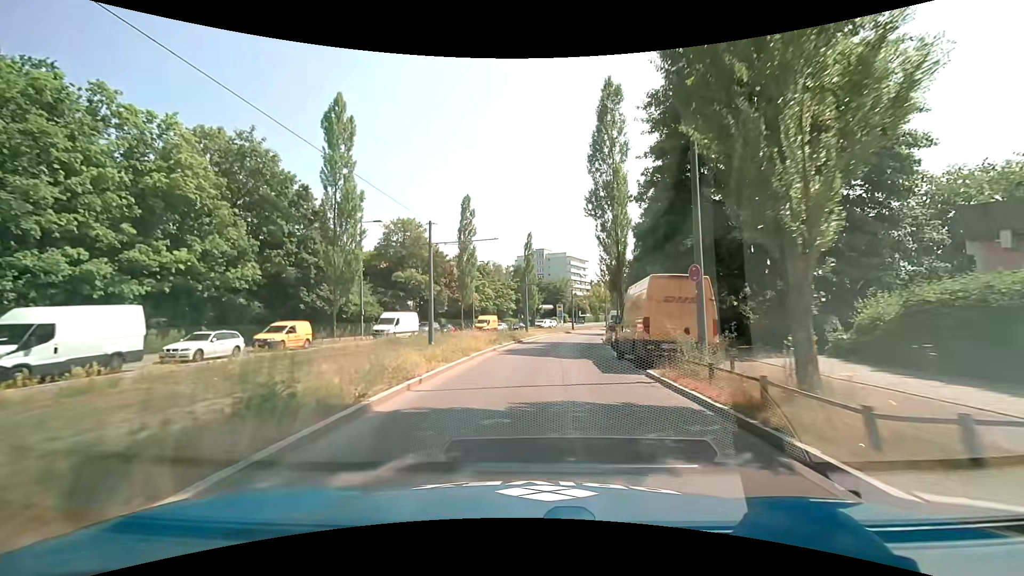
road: secondary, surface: asphalt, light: Day
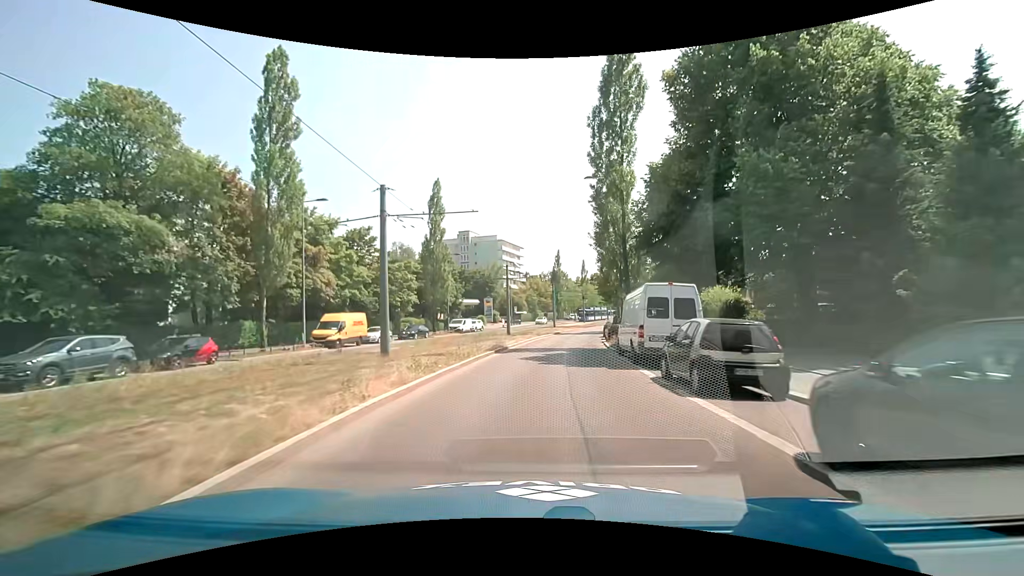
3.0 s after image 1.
(+2.7, +36.7) m; +8°
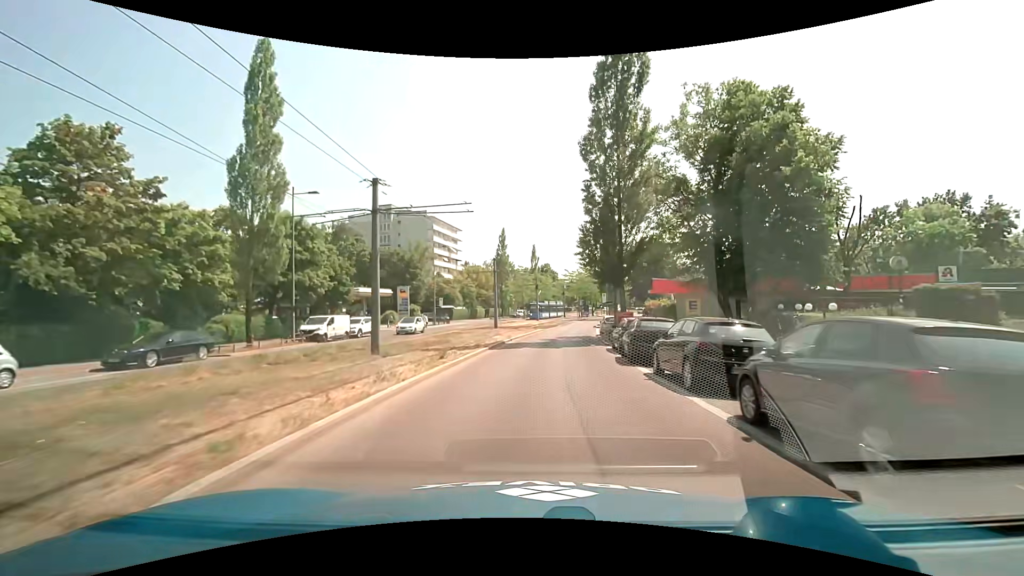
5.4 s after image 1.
(+1.8, +29.5) m; +6°
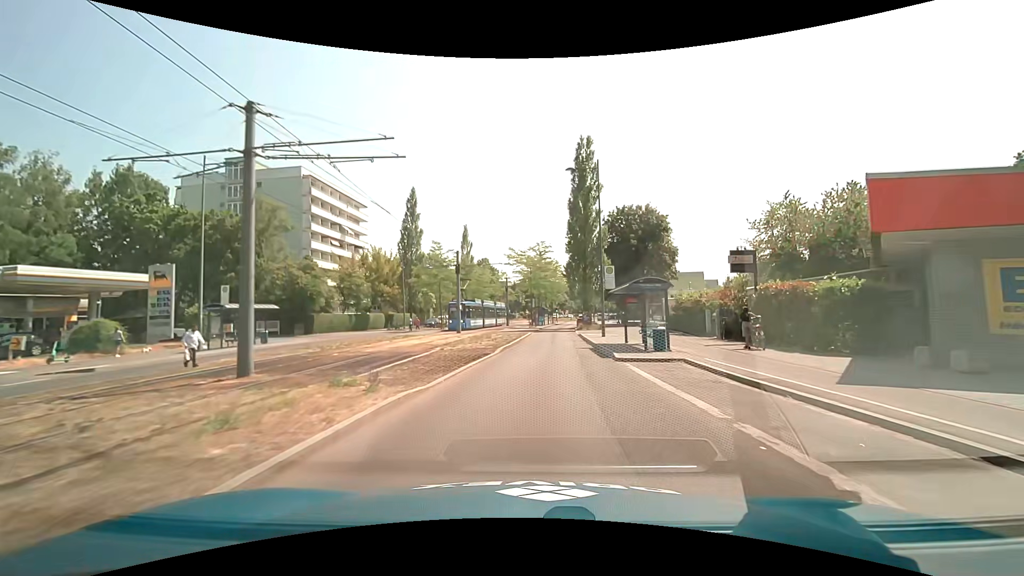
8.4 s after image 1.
(+2.3, +36.6) m; +7°
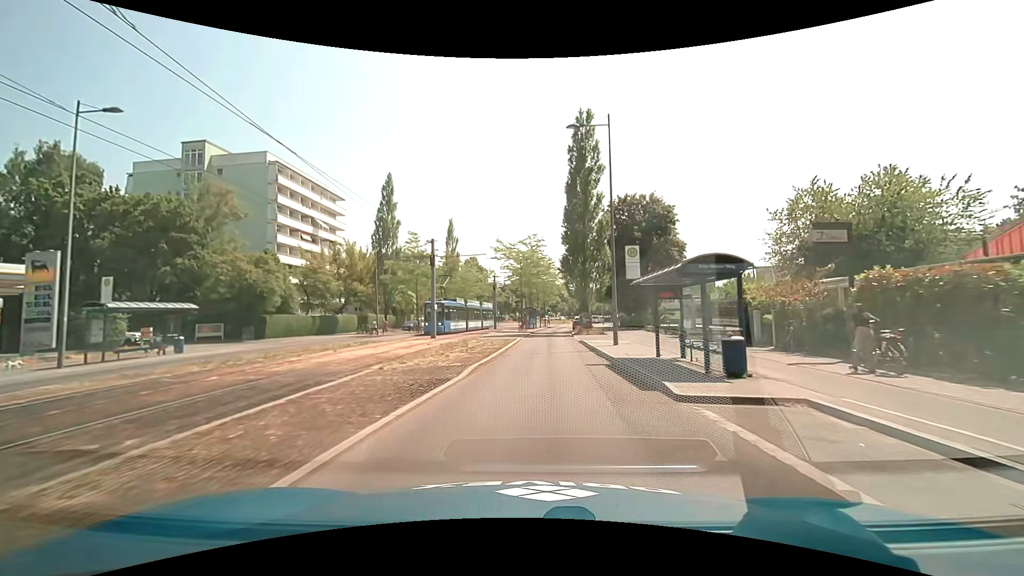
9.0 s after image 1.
(+0.1, +7.3) m; +1°
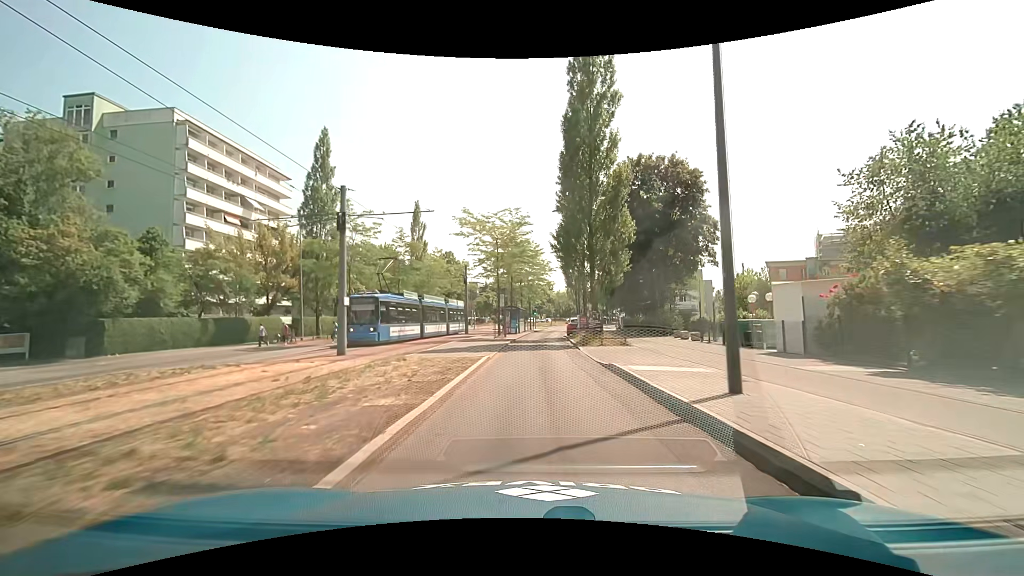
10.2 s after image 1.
(+0.4, +14.5) m; +2°
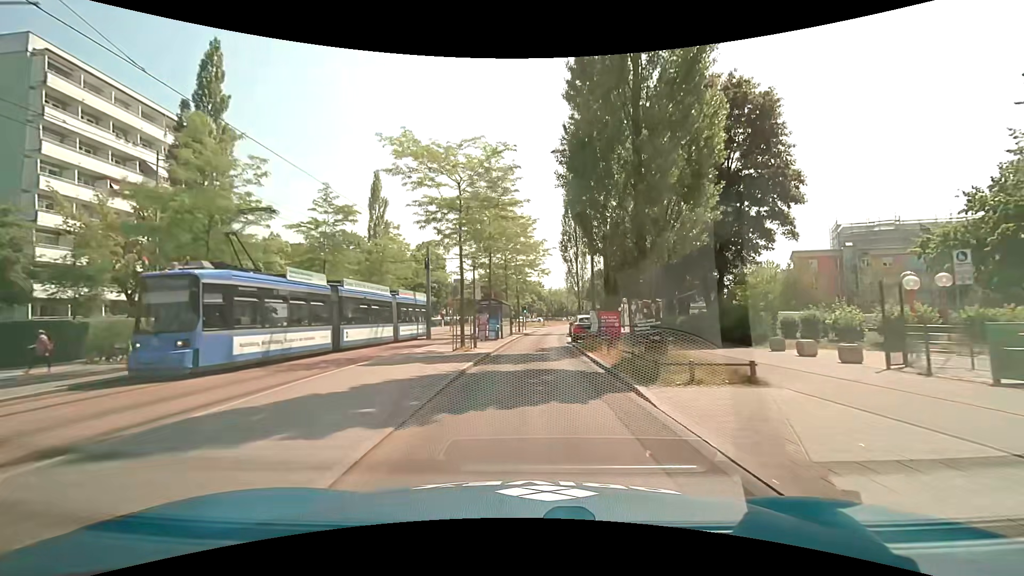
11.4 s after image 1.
(+0.2, +14.5) m; +1°
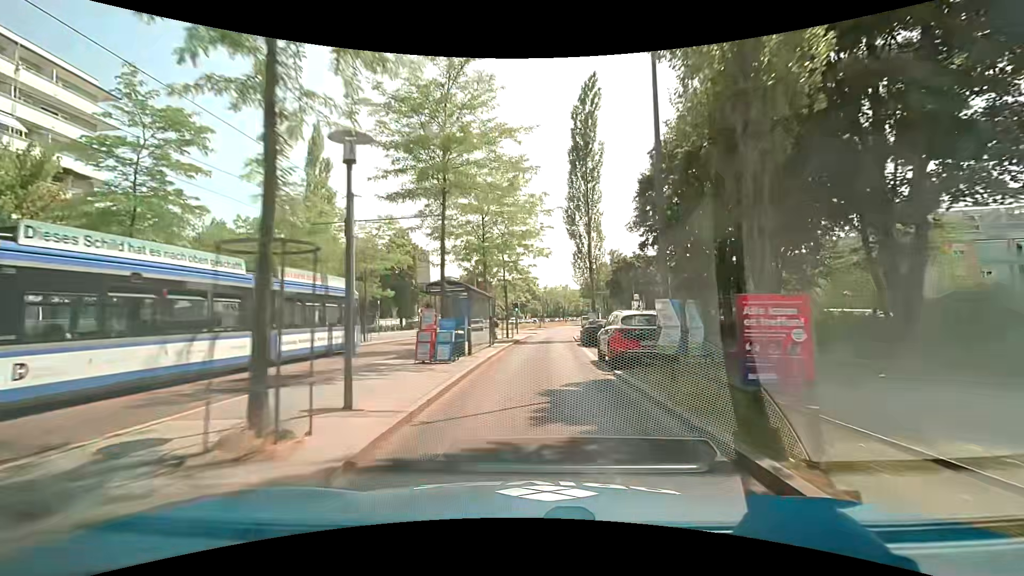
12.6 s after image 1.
(+0.1, +14.6) m; 0°
(0, +10) (0, +20) (+1, +30) (+2, +40) (+2, +50) (+3, +60) (+4, +70) (+5, +80) (+7, +90) (+9, +100) m
